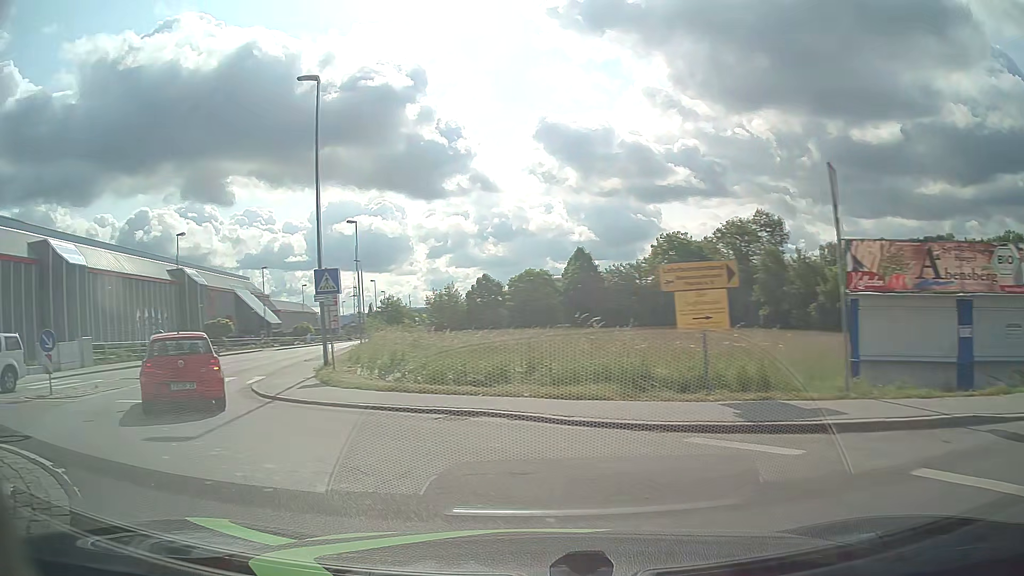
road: tertiary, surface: asphalt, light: Day
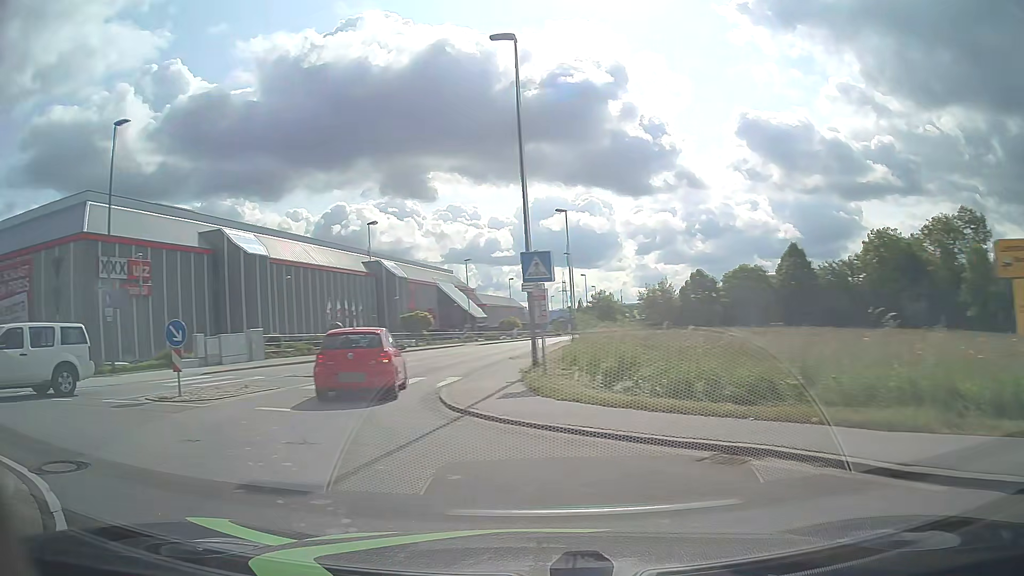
(-0.5, +3.3) m; -18°
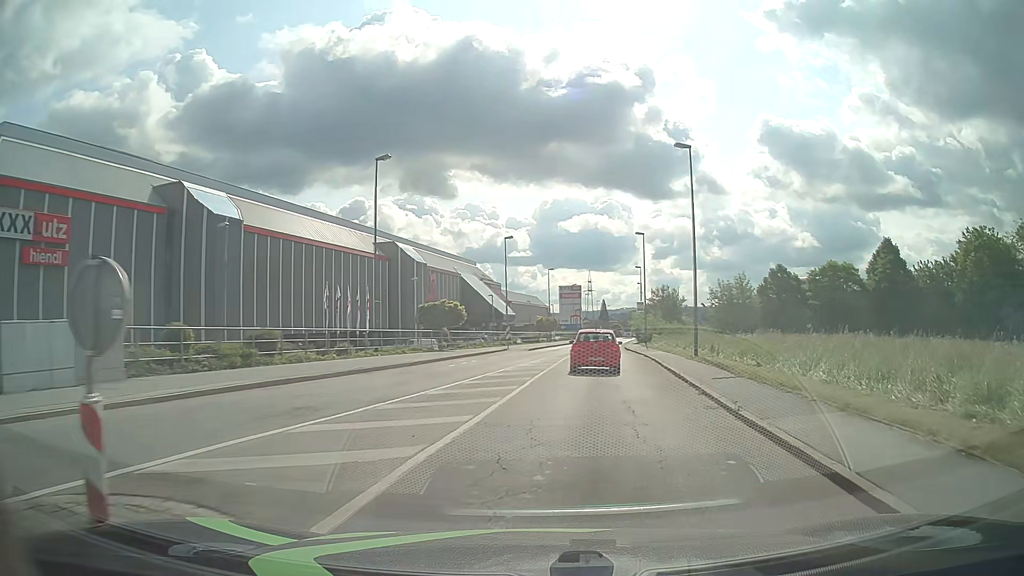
(-3.8, +19.5) m; -1°
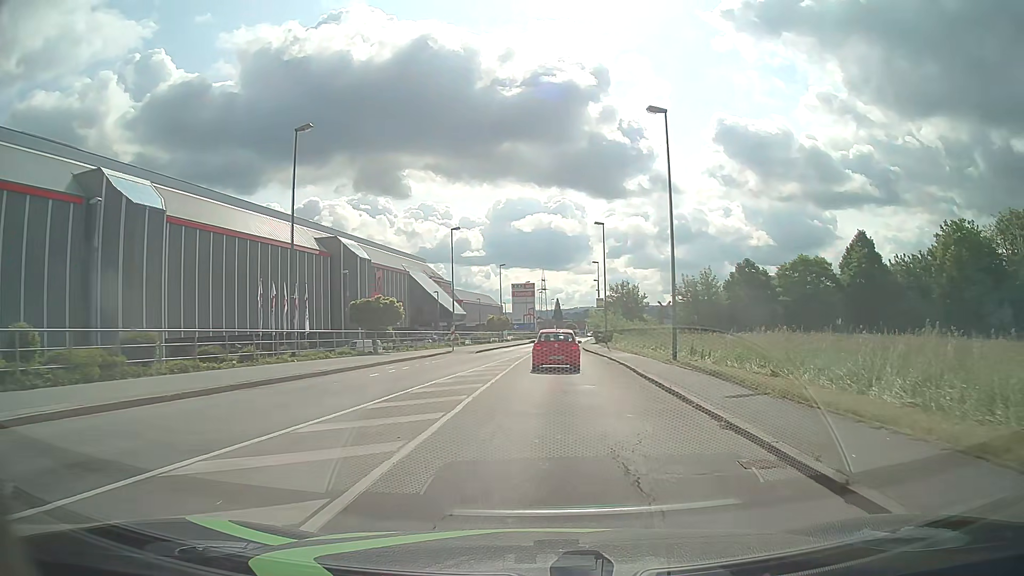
(+0.3, +5.5) m; +4°
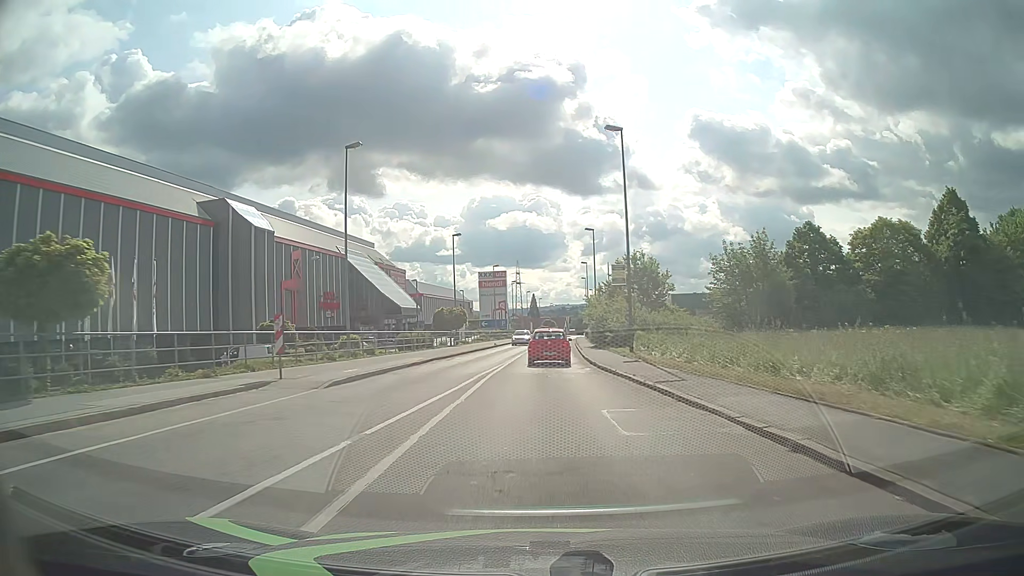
(+0.6, +26.7) m; +2°
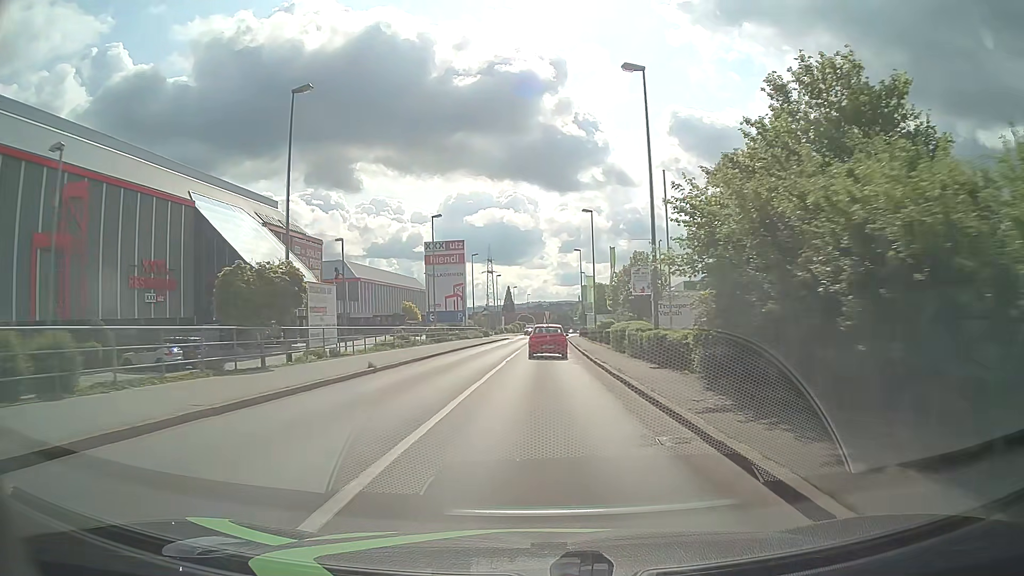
(+0.6, +37.9) m; +2°
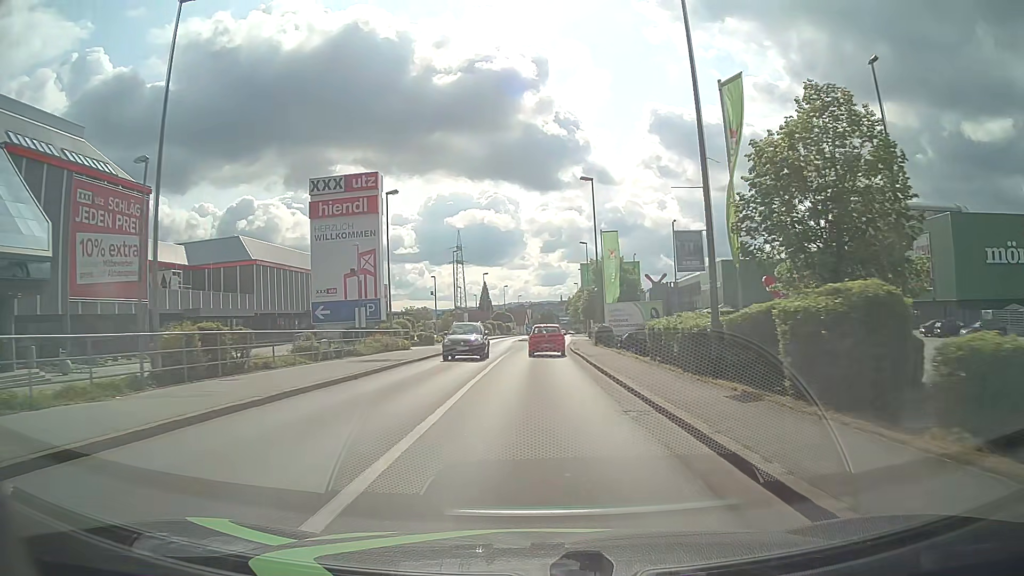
(+0.7, +38.4) m; +1°
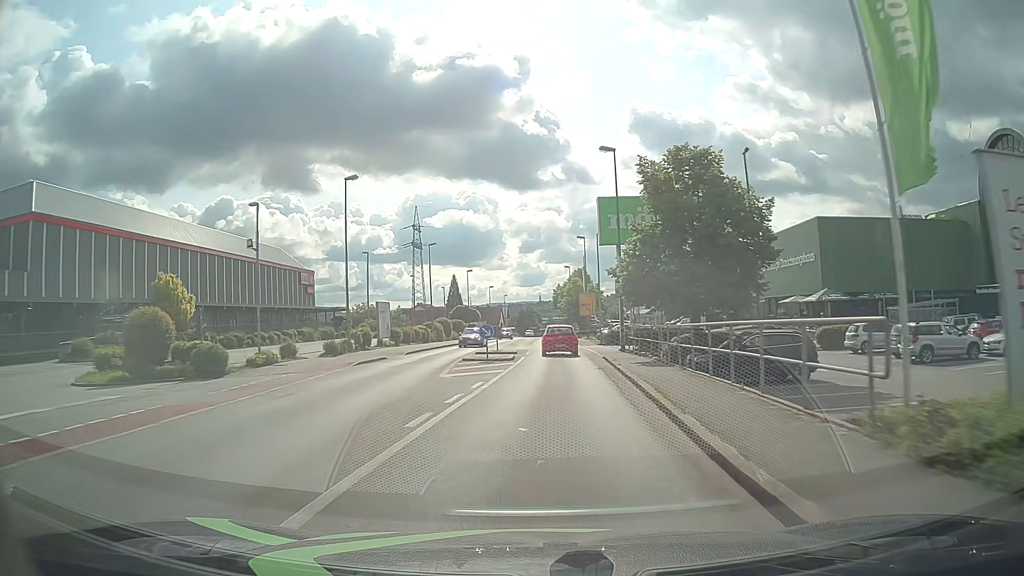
(+0.8, +38.3) m; +2°
(0, +10) (+1, +20) (+1, +30) (+1, +40) (+1, +50) (+2, +60) (+2, +70) (+2, +80) (+3, +90) (+3, +100) m
